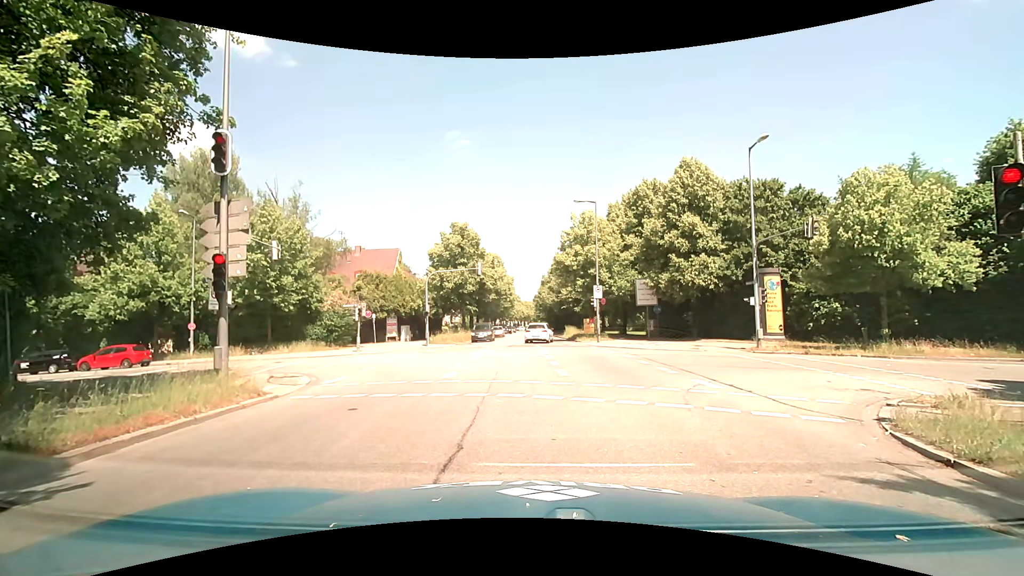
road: secondary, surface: asphalt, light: Day
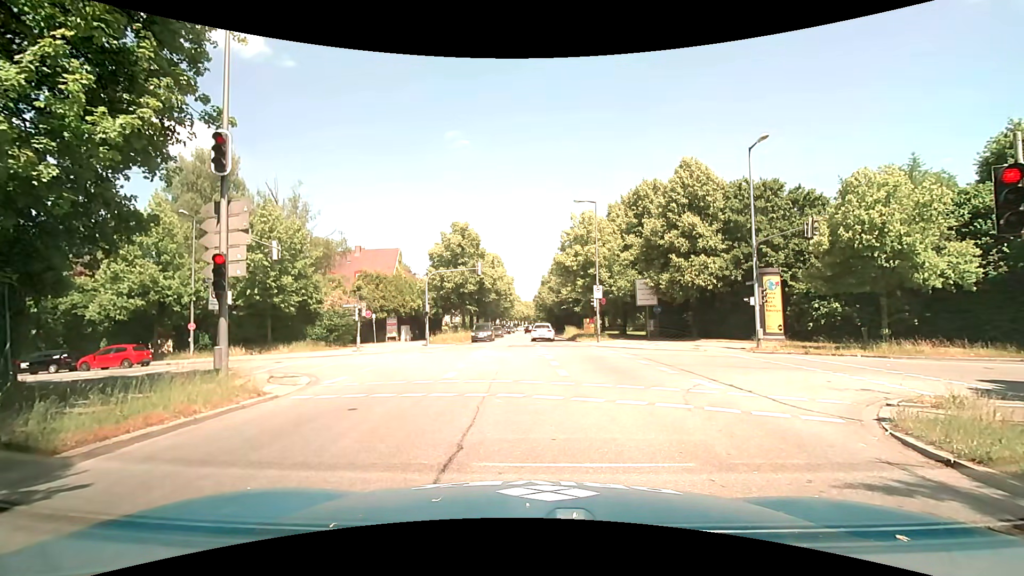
(0.0, 0.0) m; 0°
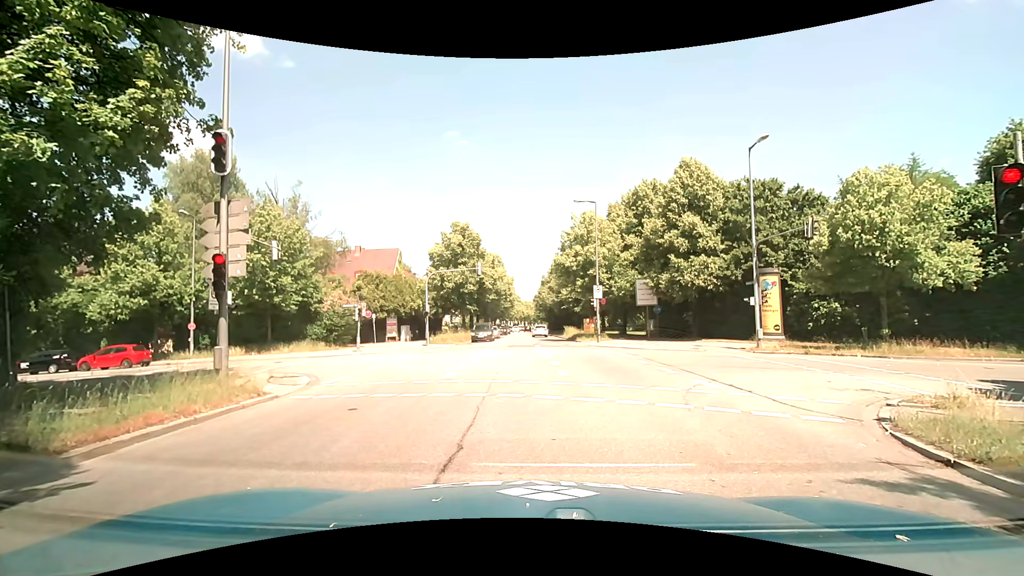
(0.0, 0.0) m; 0°
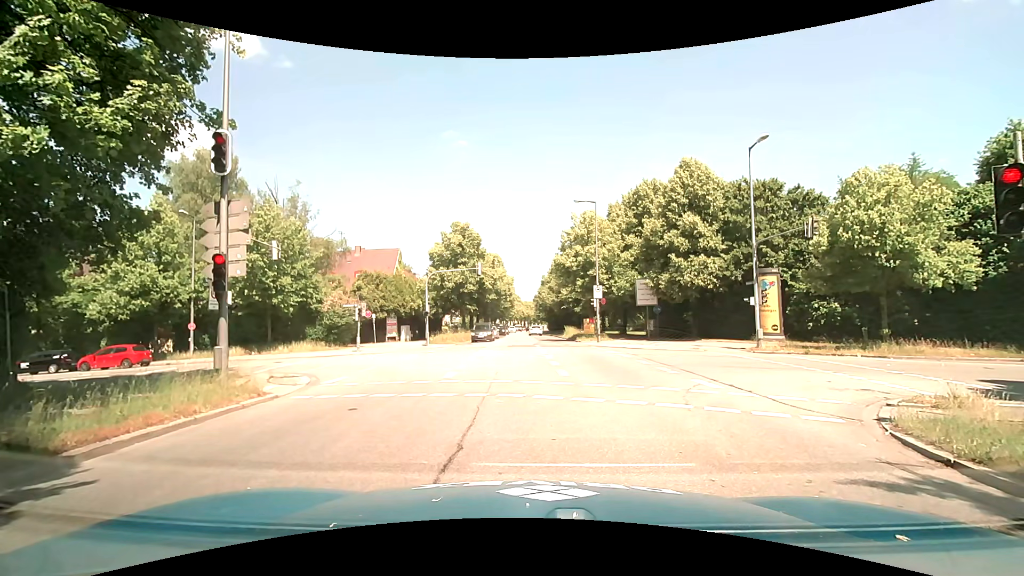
(0.0, 0.0) m; 0°
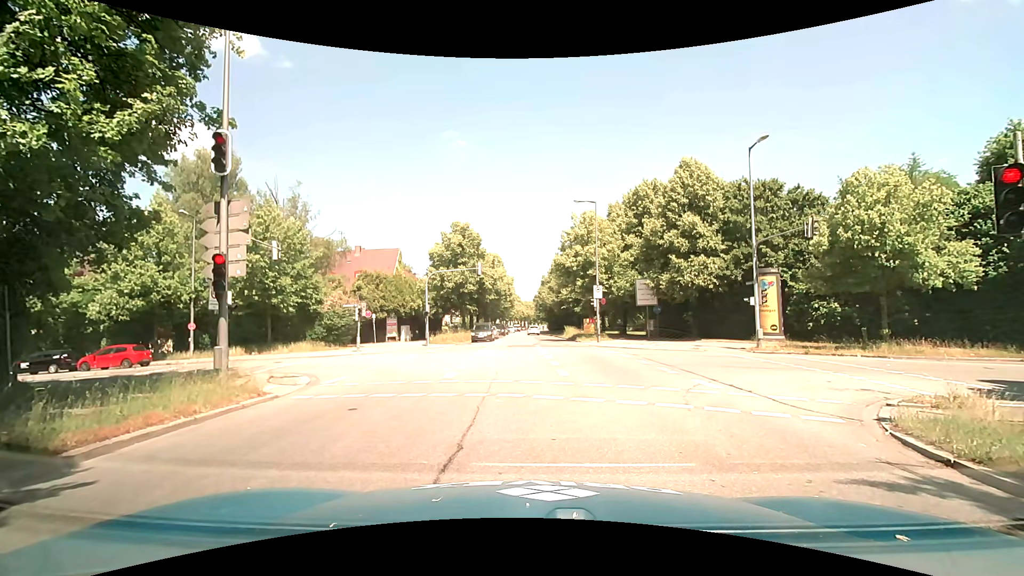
(0.0, 0.0) m; 0°
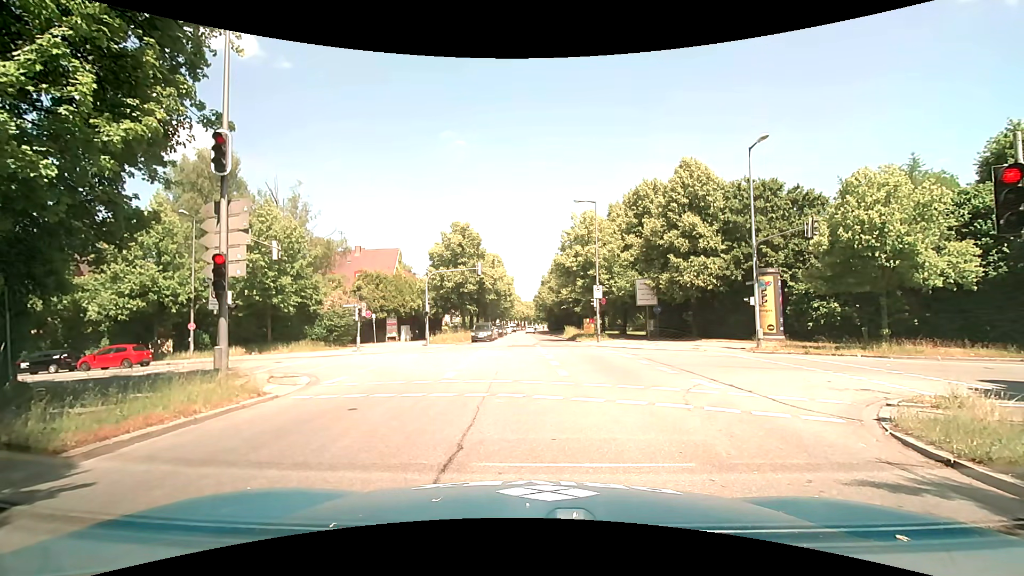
(0.0, 0.0) m; 0°
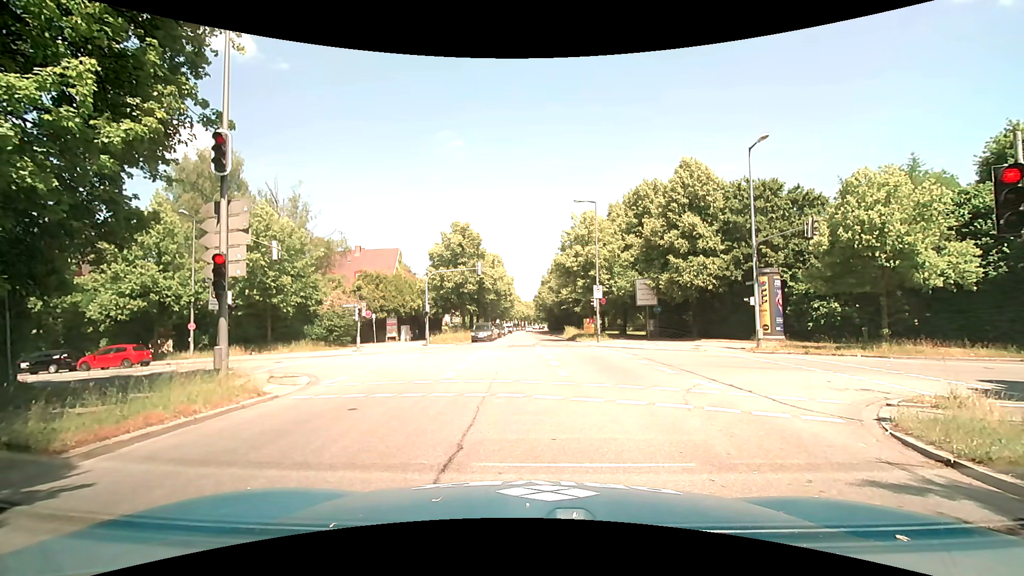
(0.0, 0.0) m; 0°
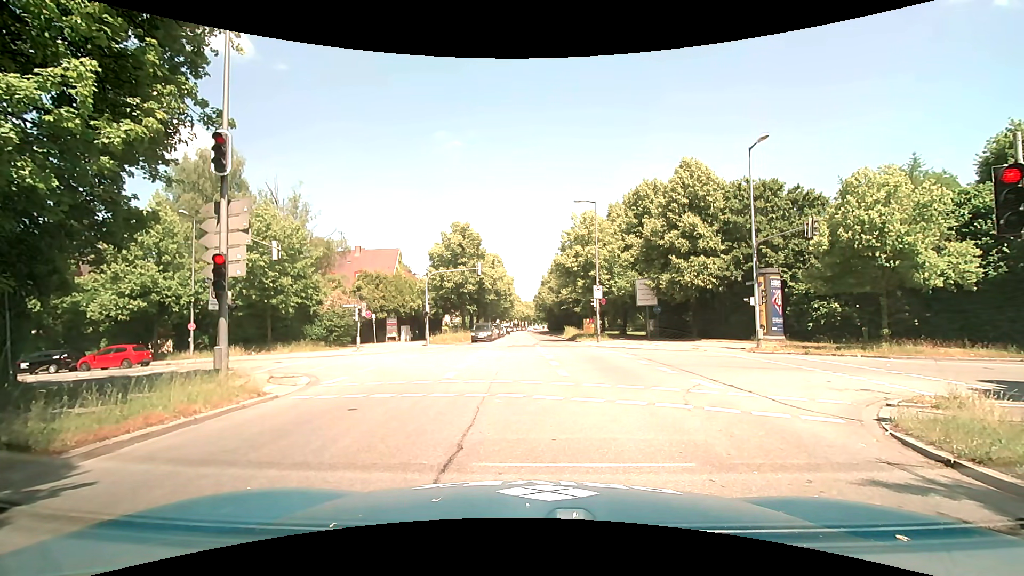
(0.0, 0.0) m; 0°
